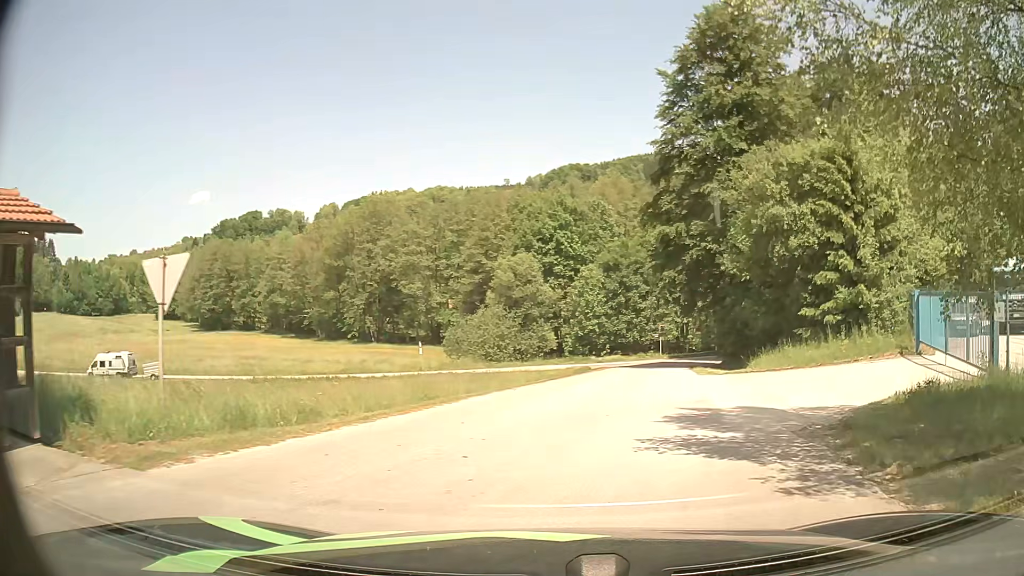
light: Day
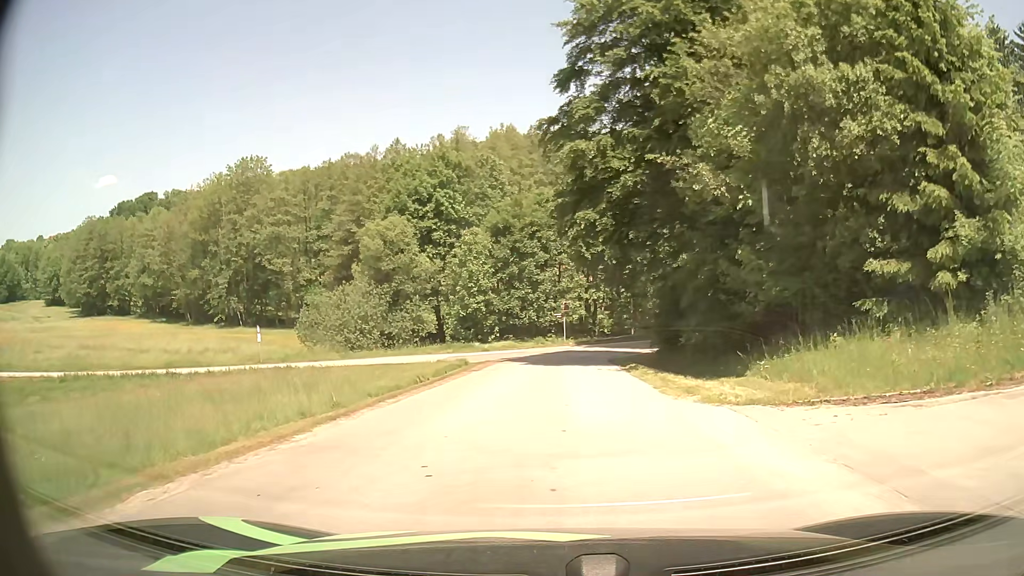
(+1.8, +15.6) m; +8°
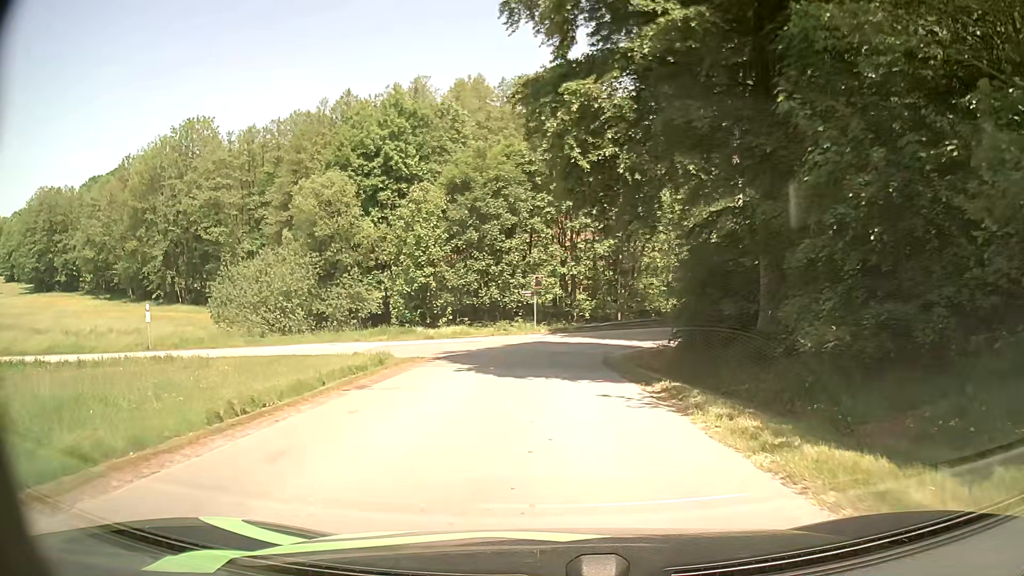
(+0.4, +12.6) m; +3°
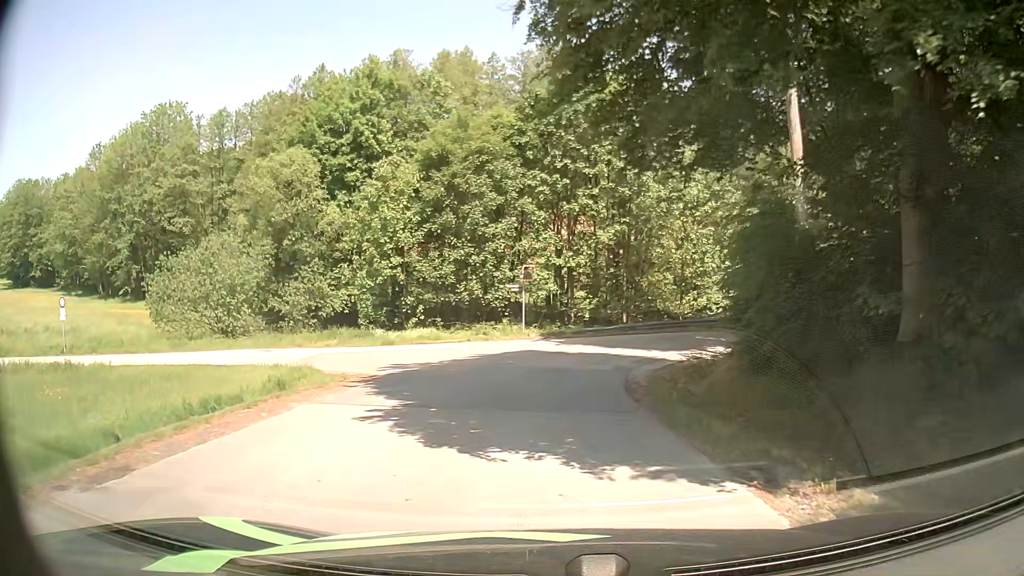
(0.0, +8.2) m; +1°
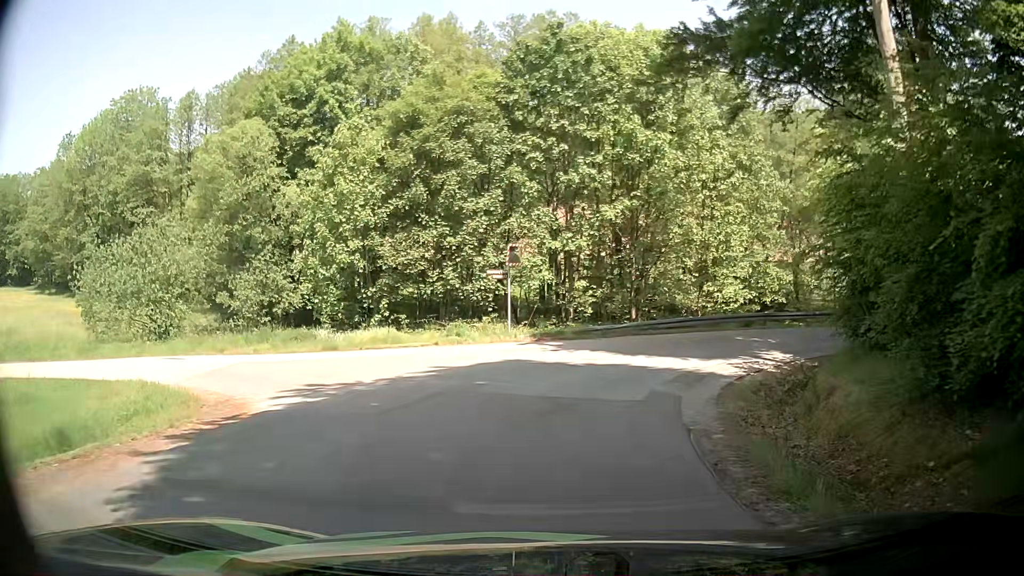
(0.0, +7.3) m; +1°
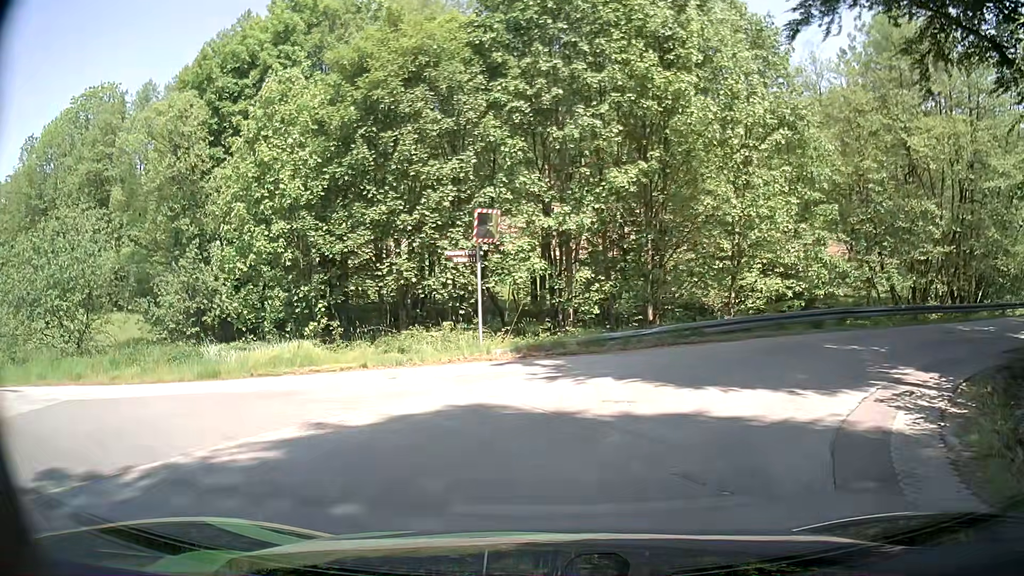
(0.0, +8.1) m; 0°
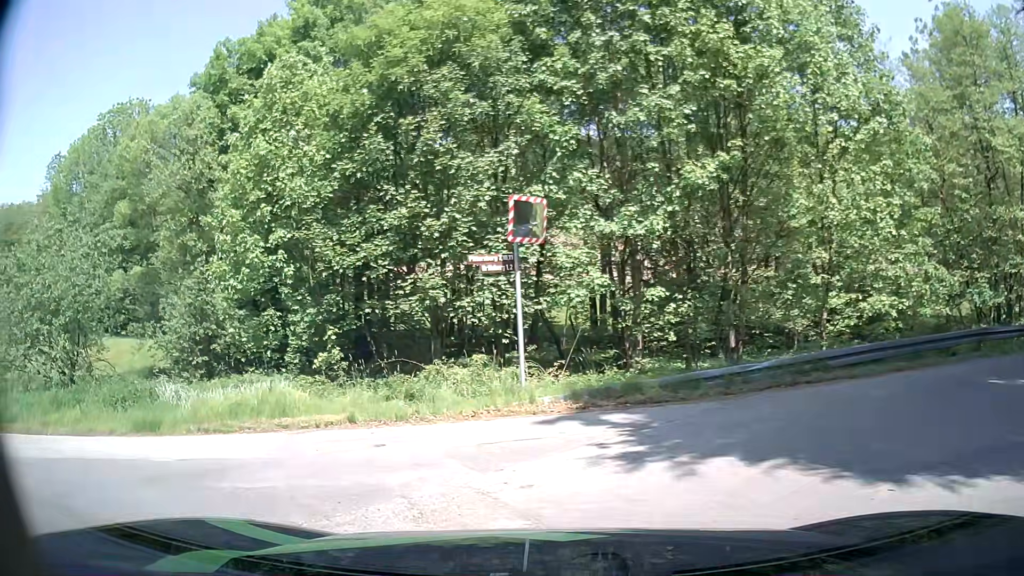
(0.0, +4.7) m; -5°
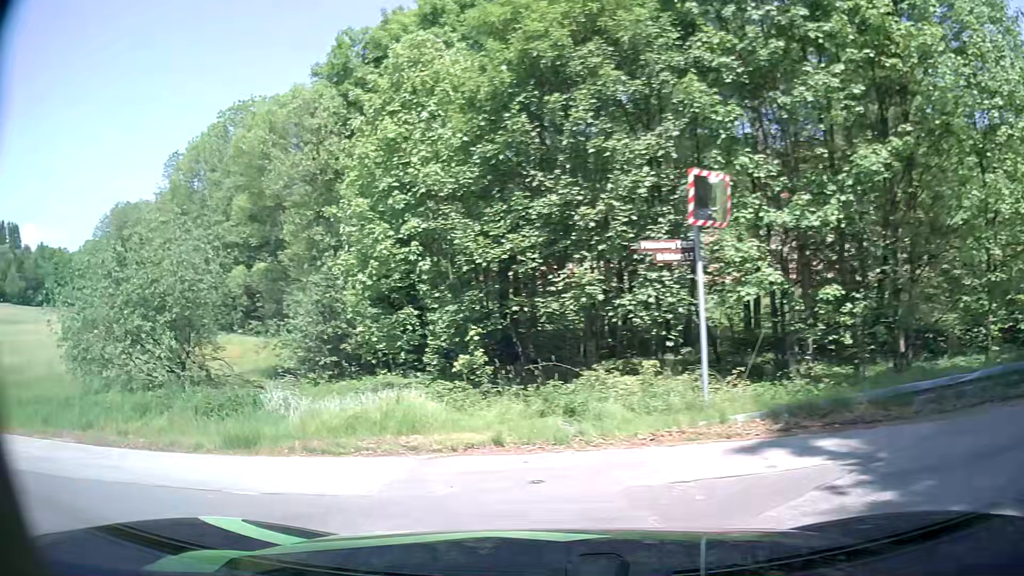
(-0.2, +2.0) m; -11°
